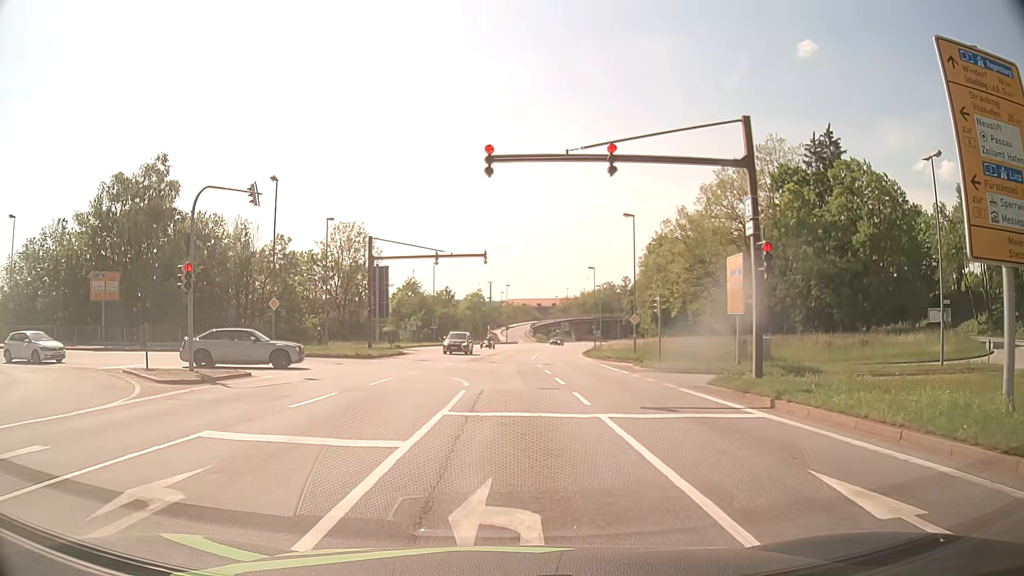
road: primary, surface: asphalt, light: Day
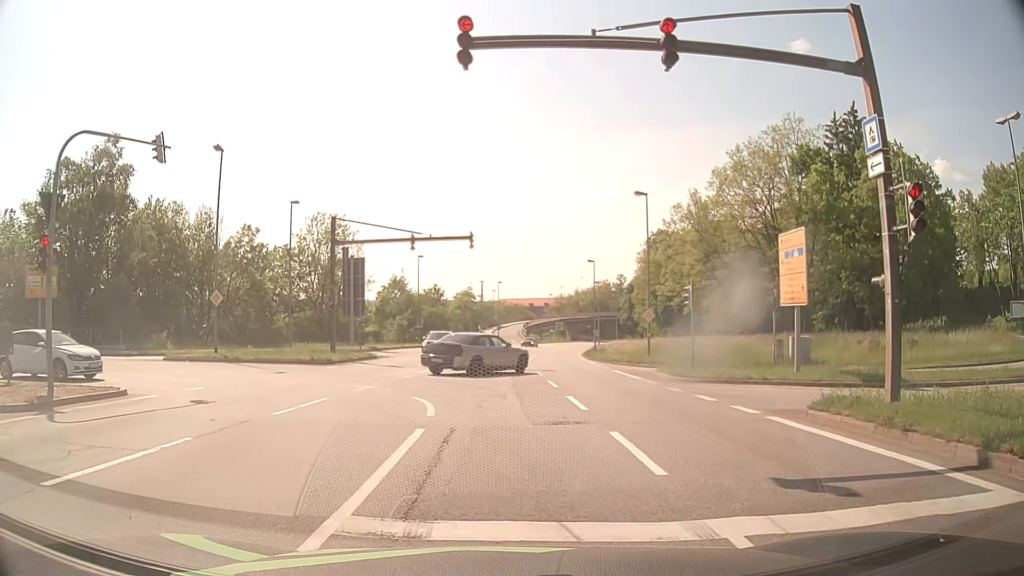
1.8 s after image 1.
(+0.1, +6.8) m; -1°
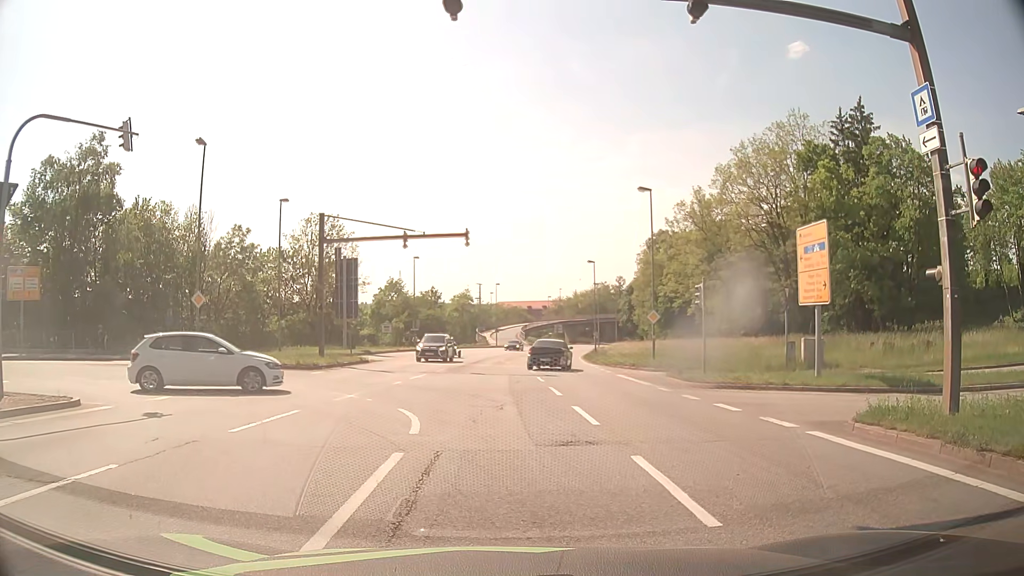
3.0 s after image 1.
(+0.1, +1.7) m; +1°
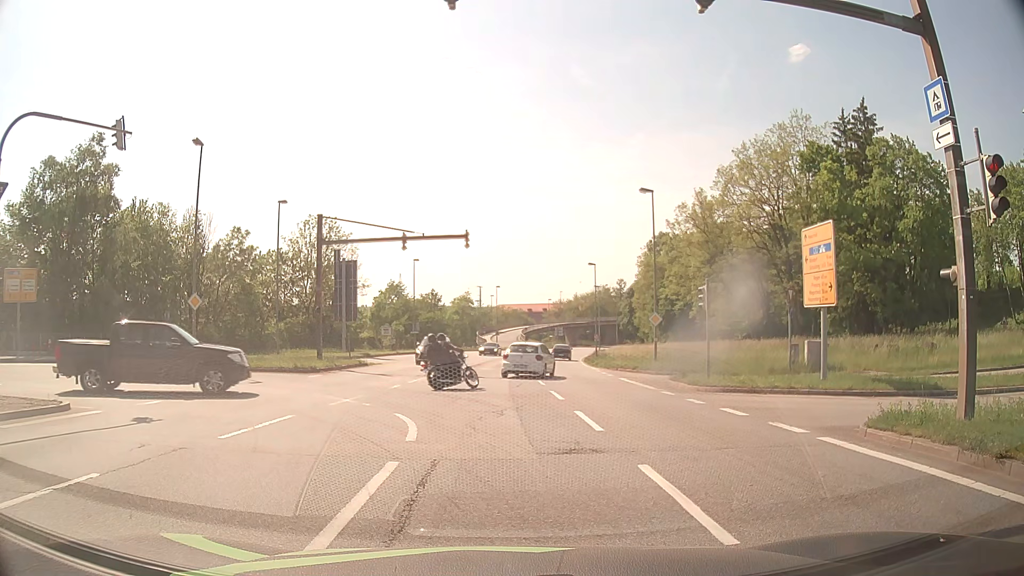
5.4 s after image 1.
(0.0, +0.5) m; 0°
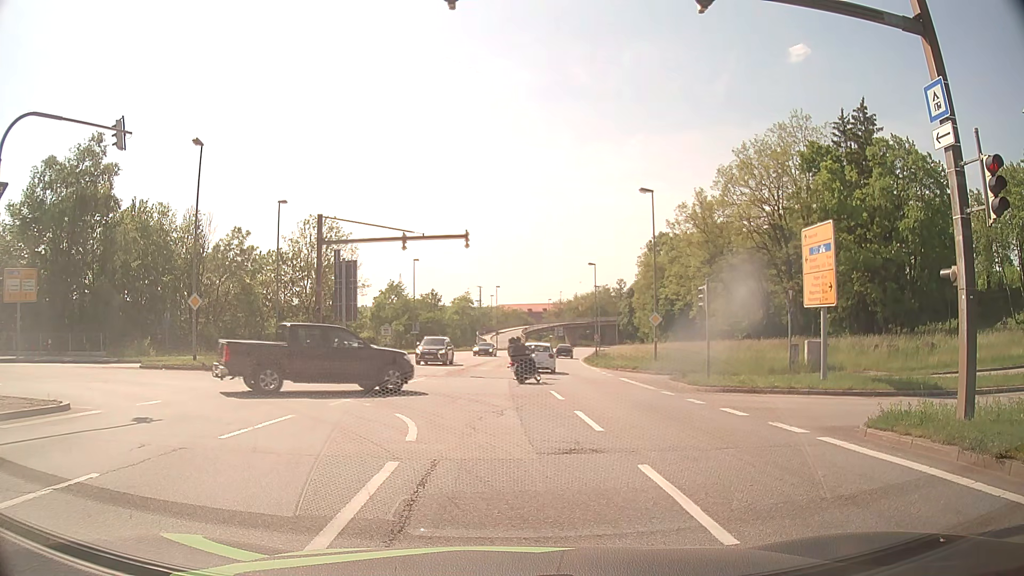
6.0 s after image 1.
(0.0, 0.0) m; 0°
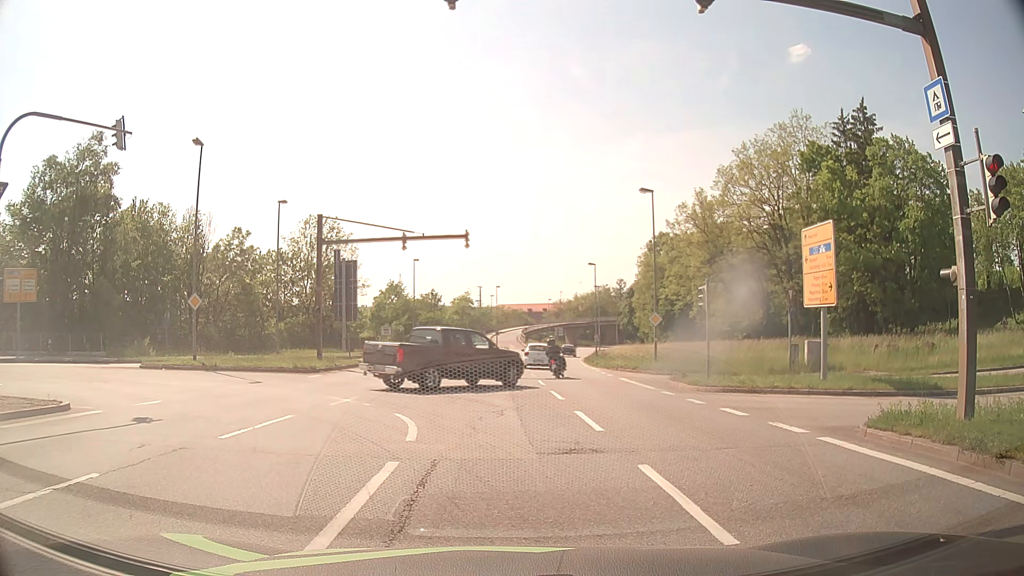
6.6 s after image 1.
(0.0, 0.0) m; 0°
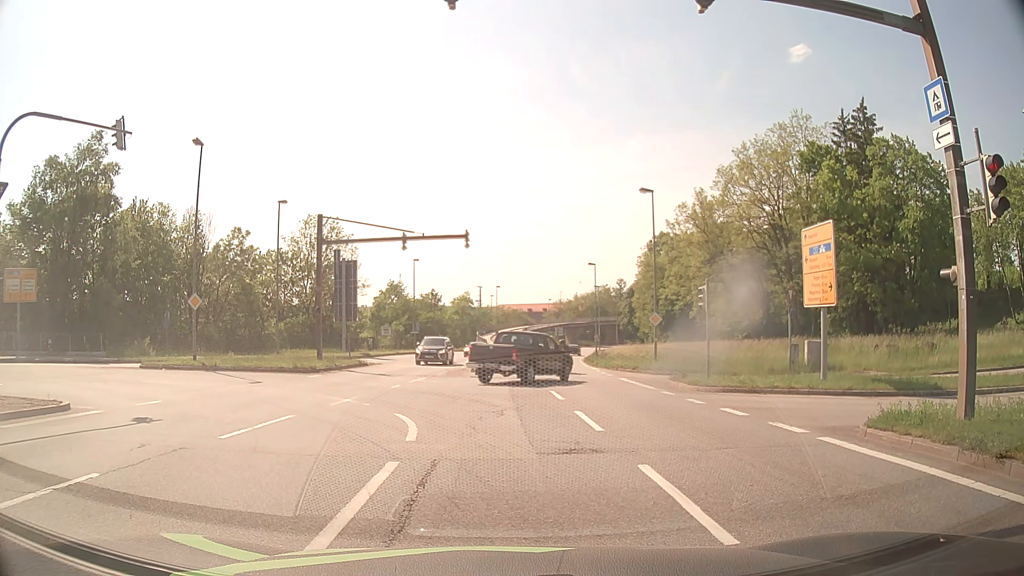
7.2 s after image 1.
(0.0, 0.0) m; 0°
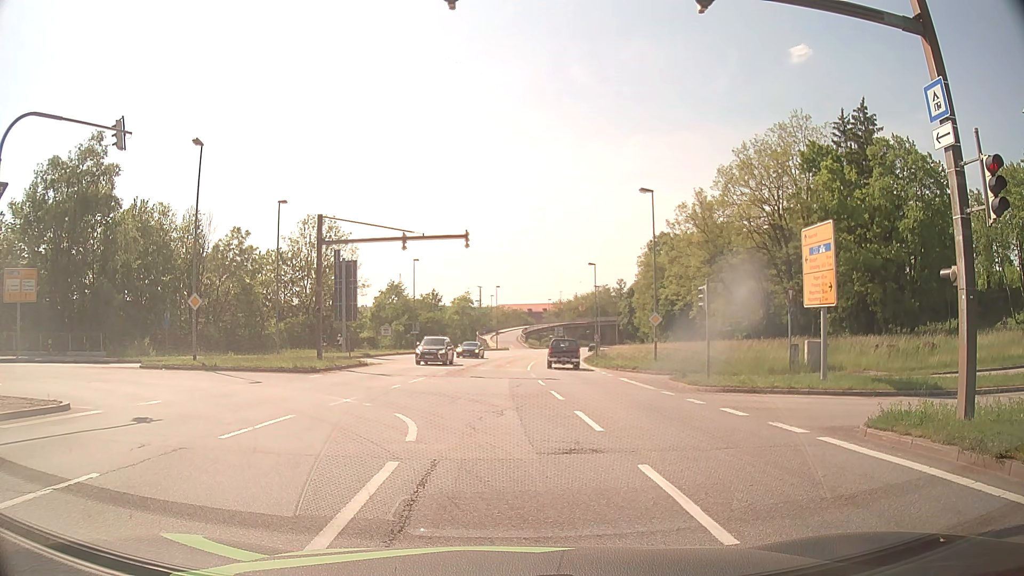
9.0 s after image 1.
(0.0, 0.0) m; 0°
